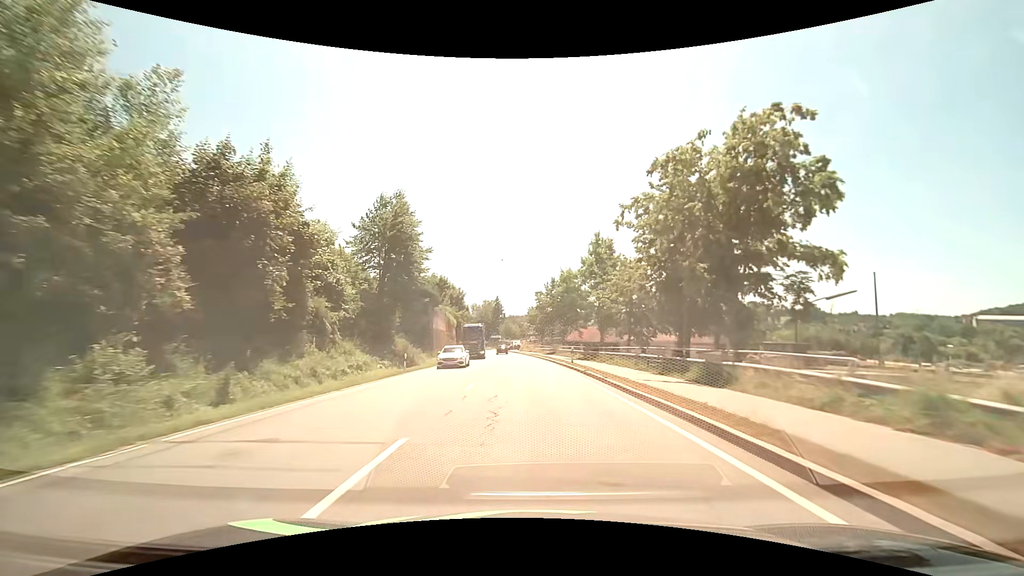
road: primary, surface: asphalt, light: Day
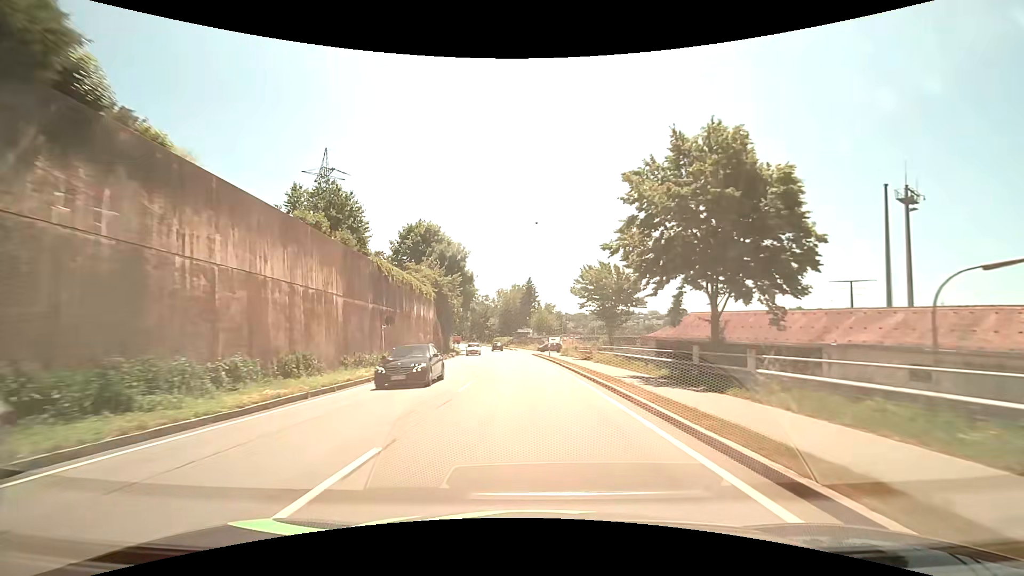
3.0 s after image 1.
(-1.5, +48.6) m; -4°
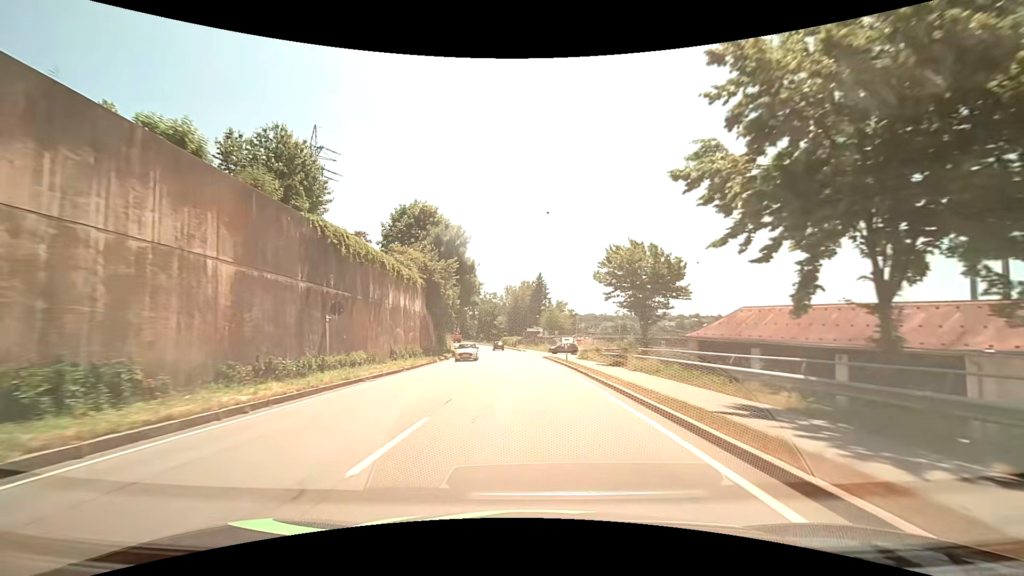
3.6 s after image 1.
(-0.1, +9.5) m; -1°
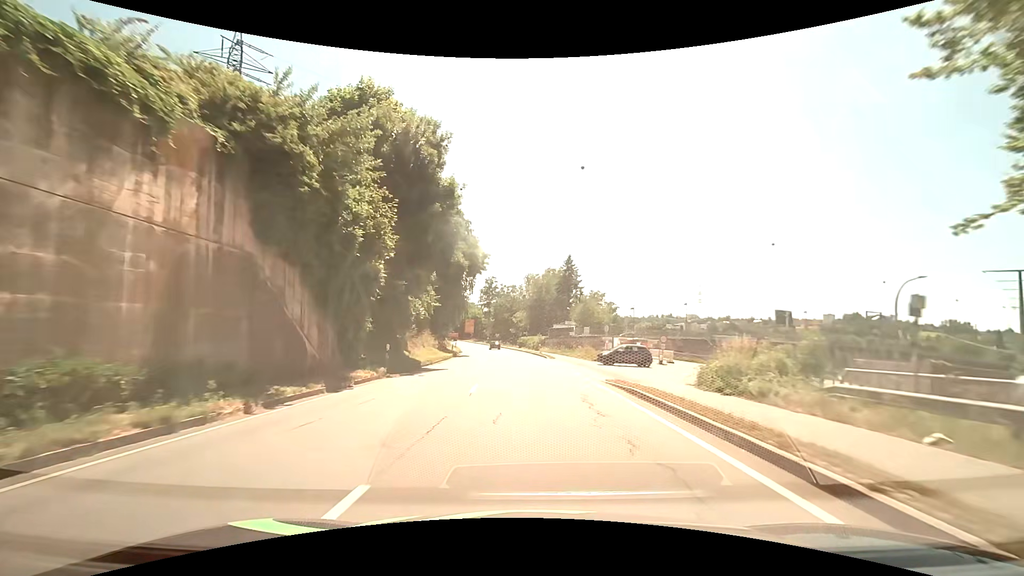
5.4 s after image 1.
(-0.8, +28.4) m; -3°
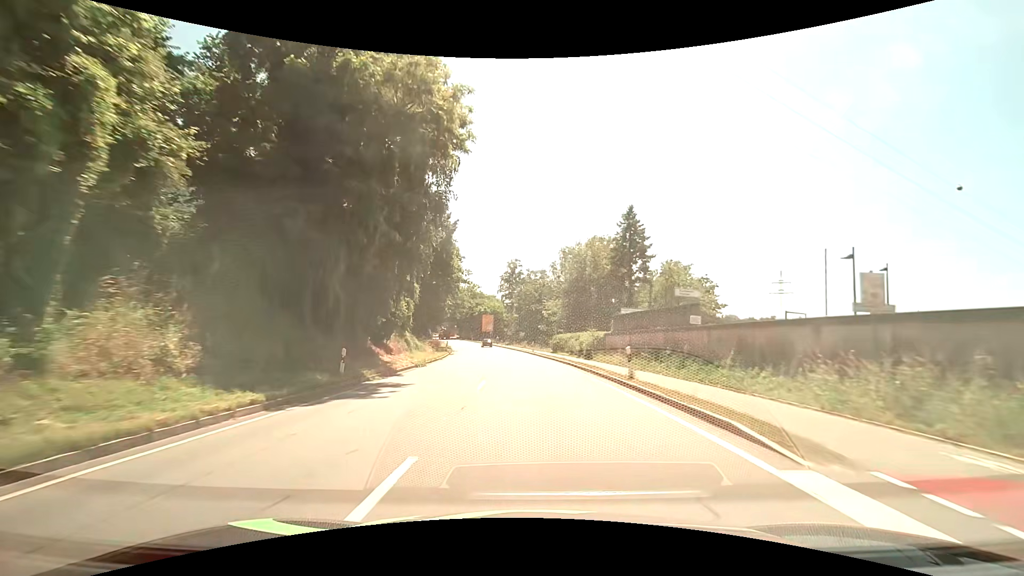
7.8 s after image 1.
(-1.1, +37.2) m; -4°
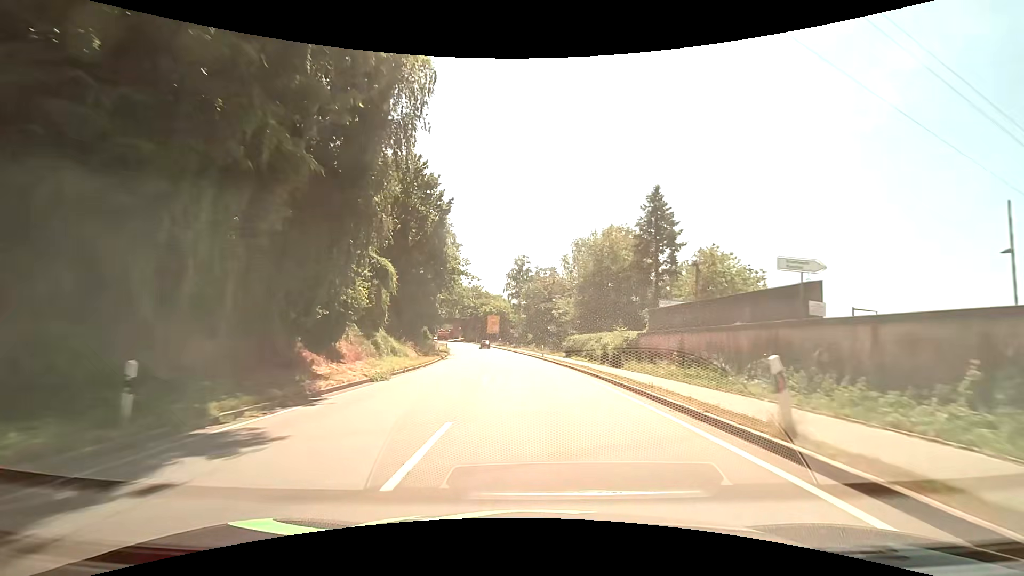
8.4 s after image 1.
(-0.1, +9.2) m; -1°
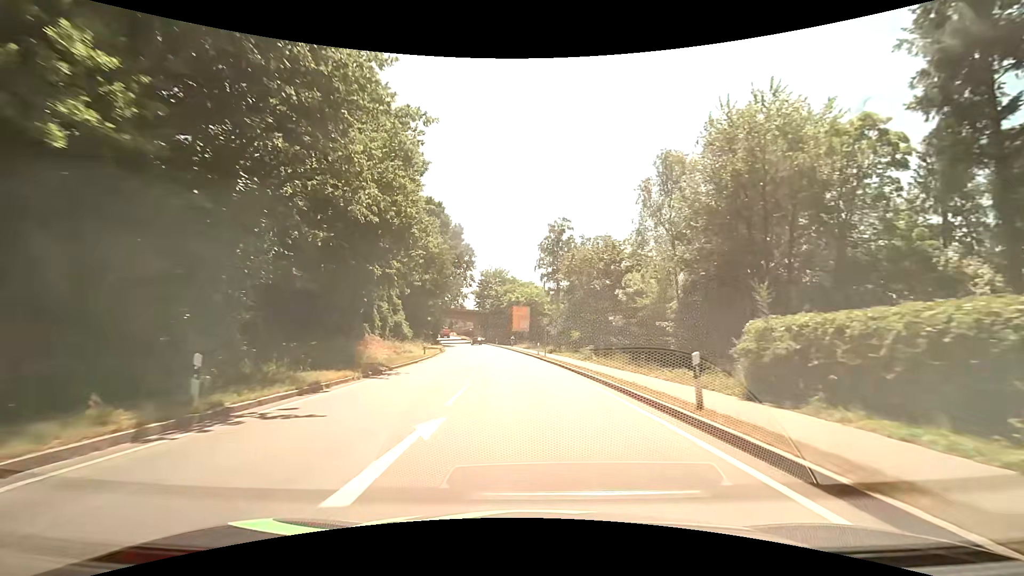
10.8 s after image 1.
(-1.1, +36.3) m; -4°
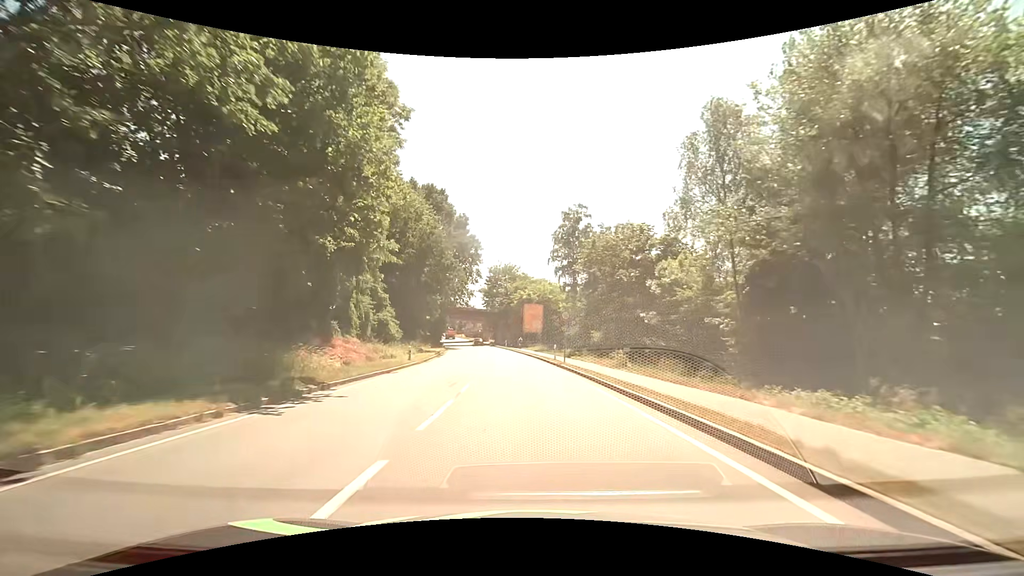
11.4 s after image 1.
(-0.1, +9.1) m; -2°
(0, +10) (-1, +20) (-1, +30) (-2, +40) (-3, +50) (-4, +60) (-6, +70) (-8, +80) (-10, +89) (-12, +99) m
